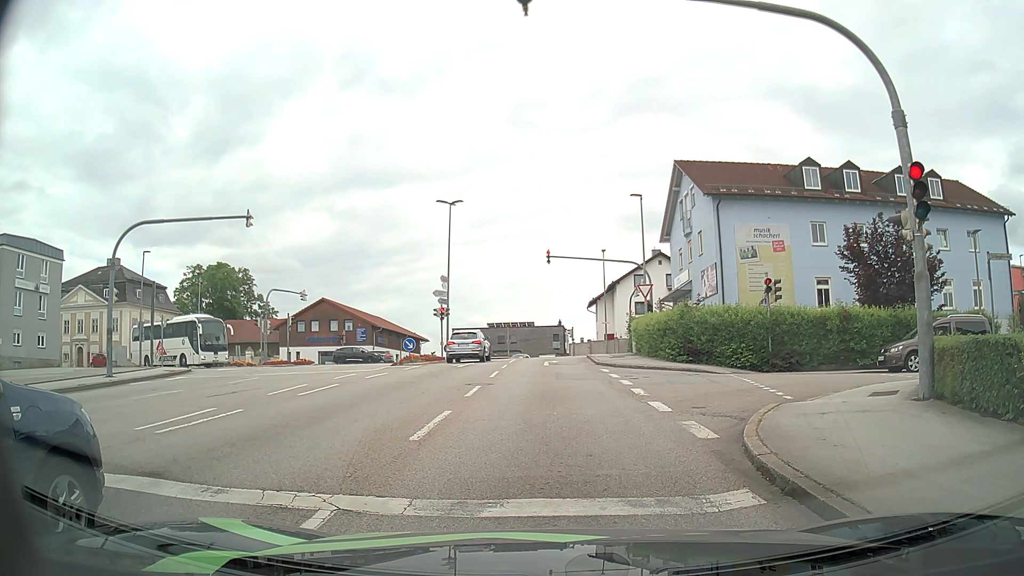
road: tertiary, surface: asphalt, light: Day
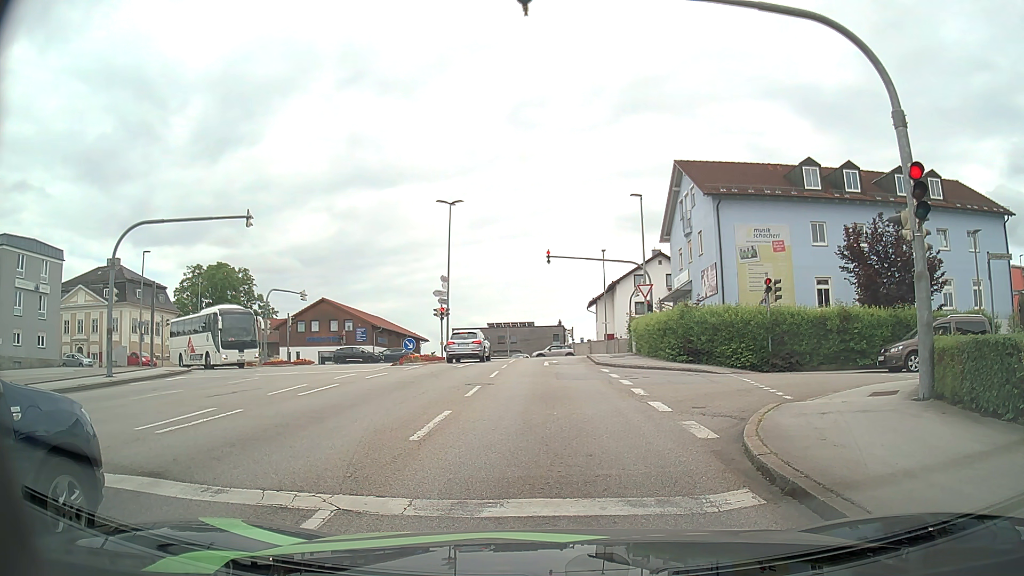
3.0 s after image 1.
(0.0, 0.0) m; 0°
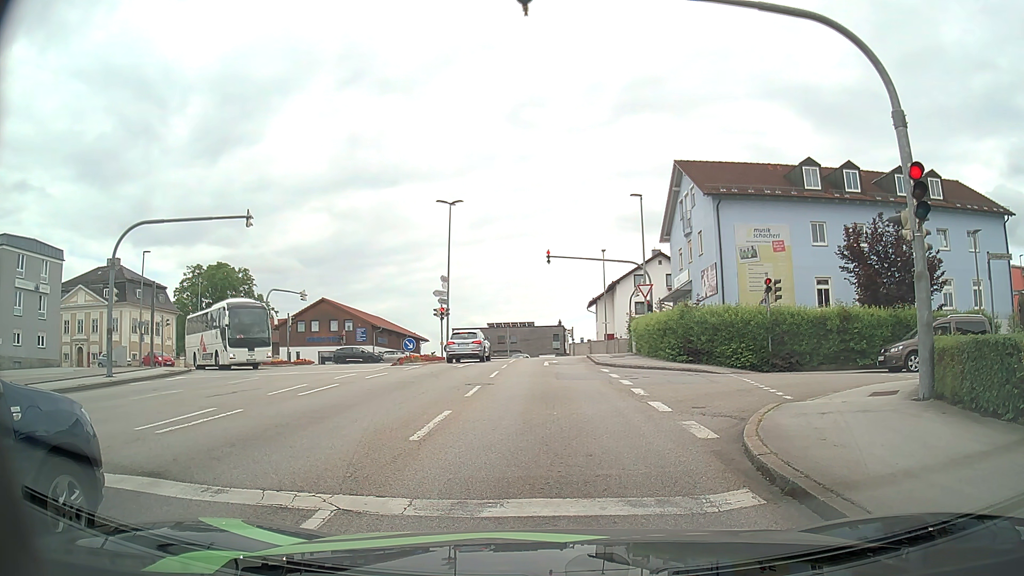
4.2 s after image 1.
(0.0, 0.0) m; 0°
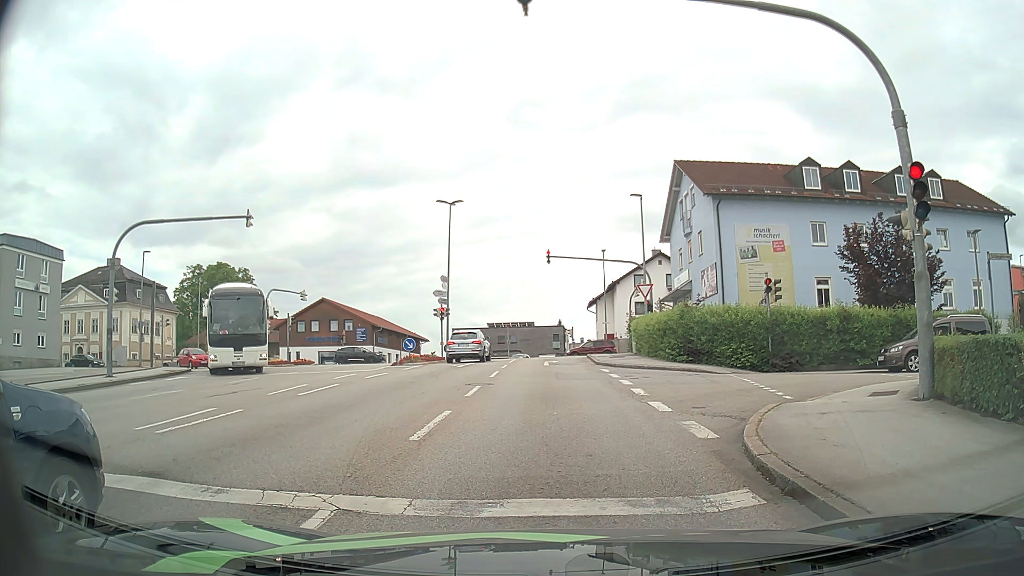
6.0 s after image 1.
(0.0, 0.0) m; 0°
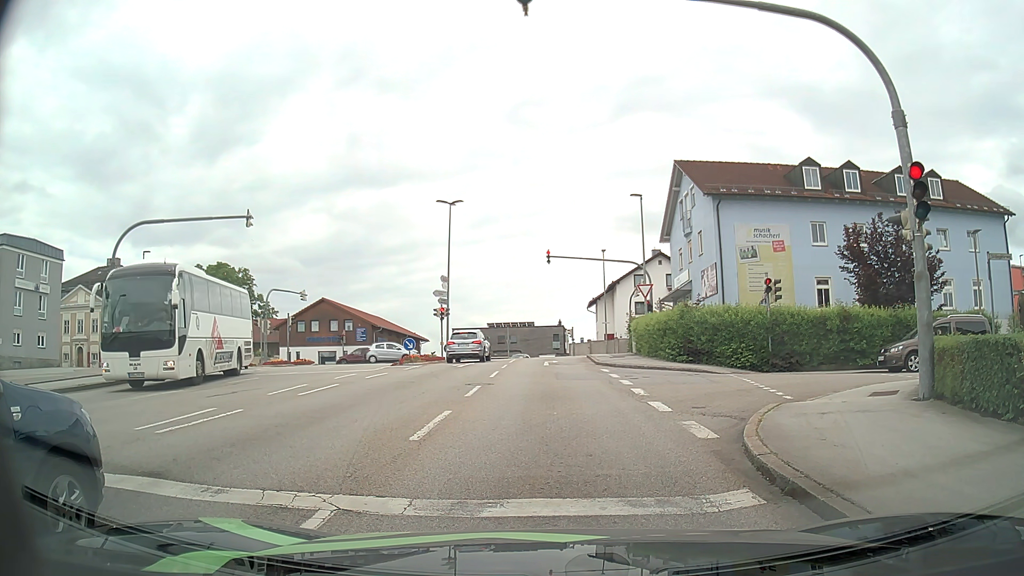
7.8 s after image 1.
(0.0, 0.0) m; 0°
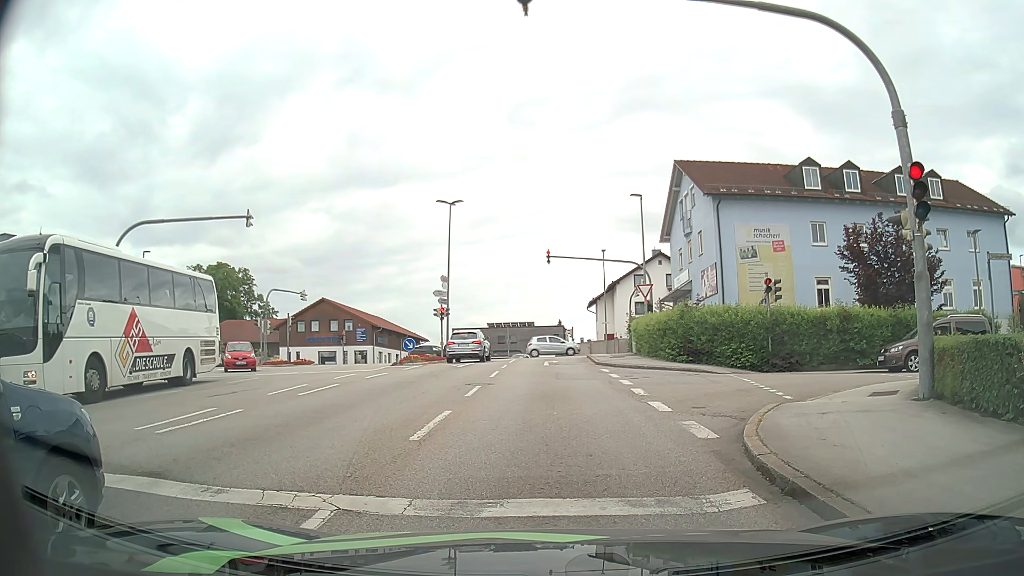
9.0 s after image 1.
(0.0, 0.0) m; 0°
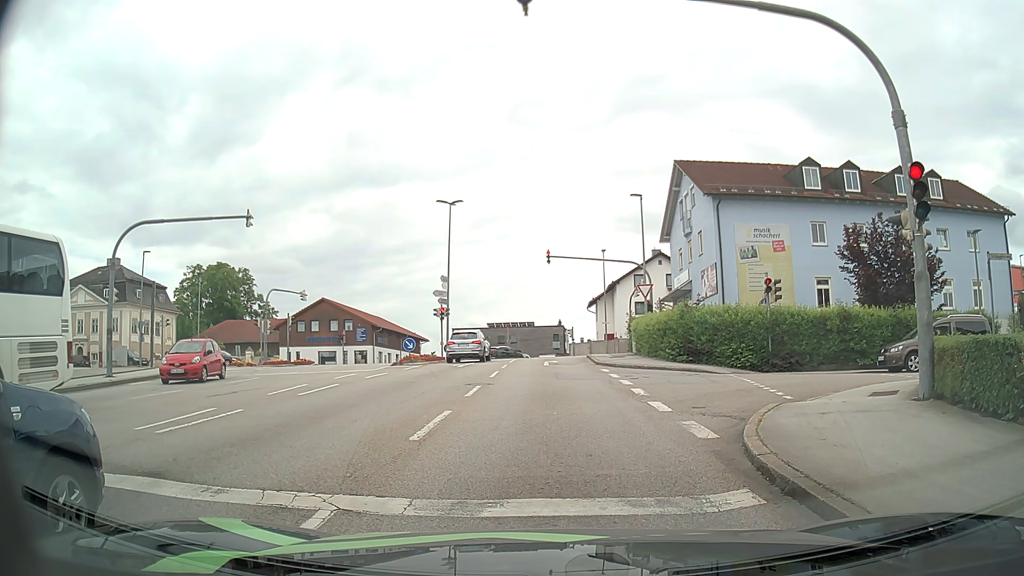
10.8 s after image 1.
(0.0, 0.0) m; 0°
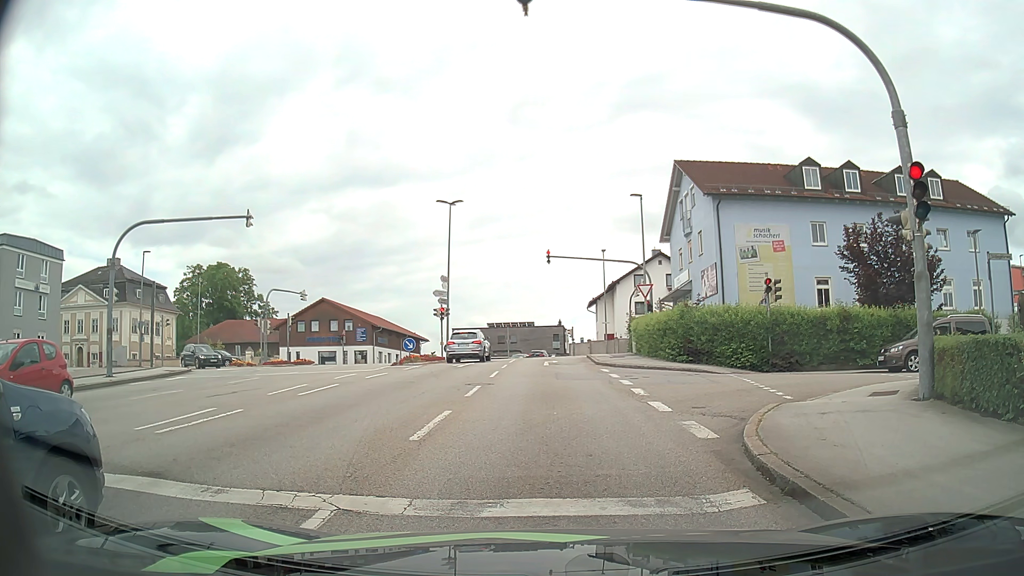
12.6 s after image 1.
(0.0, 0.0) m; 0°
